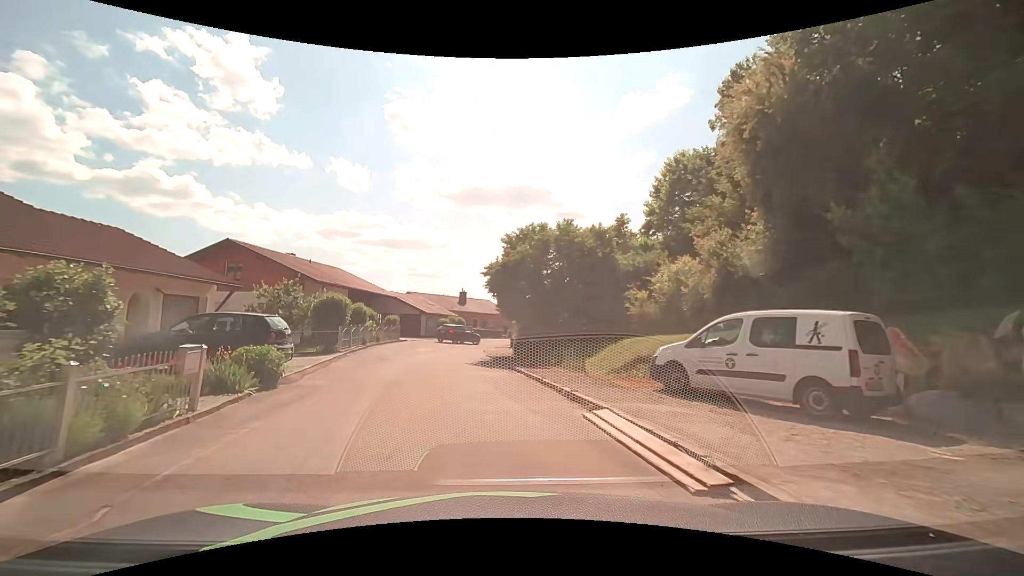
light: Day
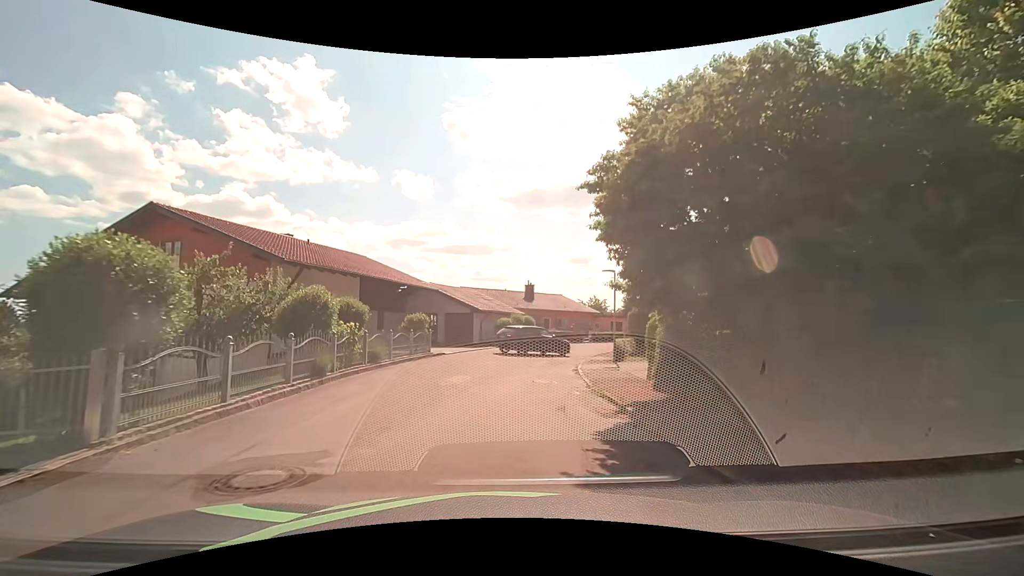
(-1.3, +14.4) m; -8°
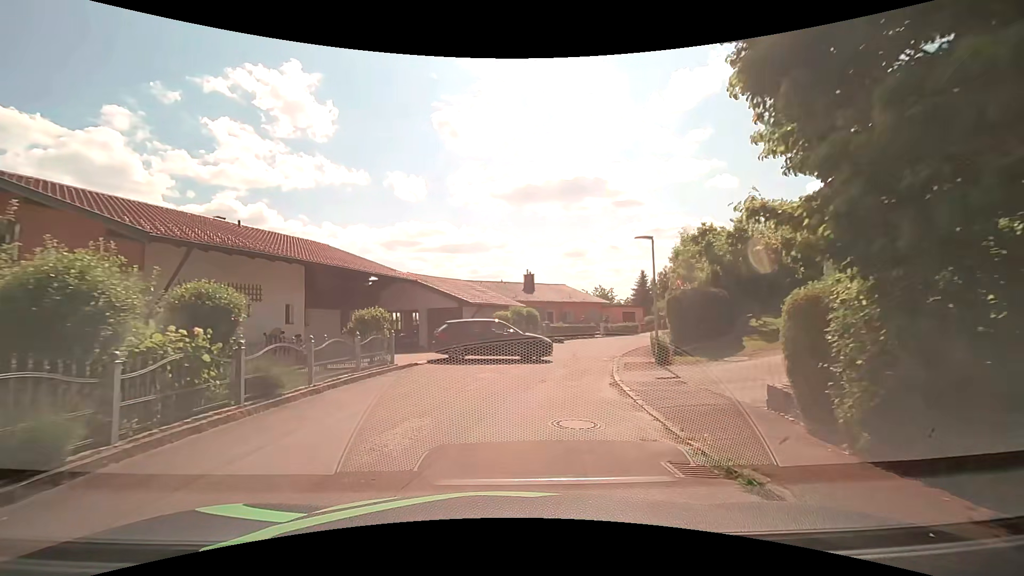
(0.0, +6.6) m; 0°
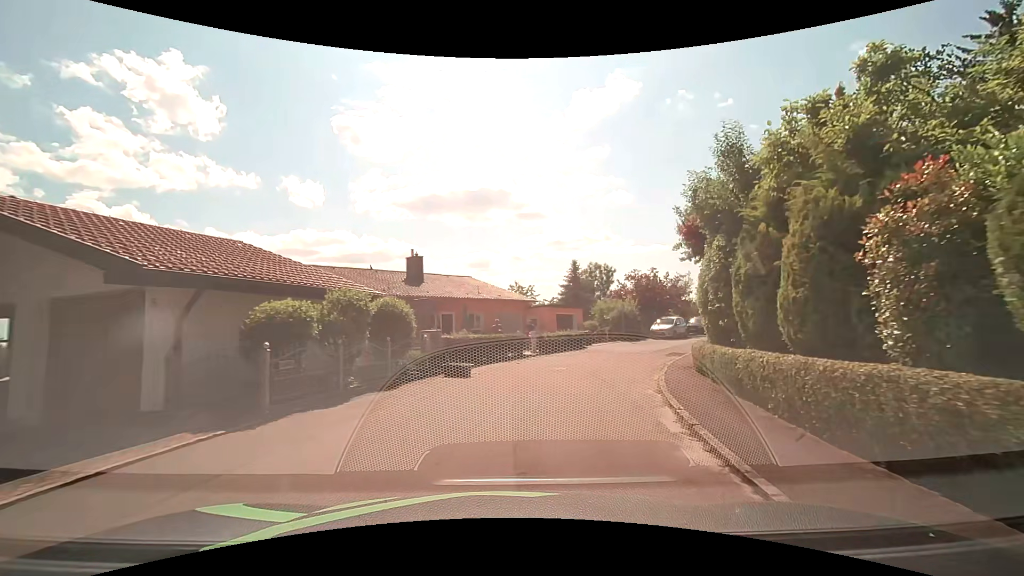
(+1.5, +17.6) m; +11°
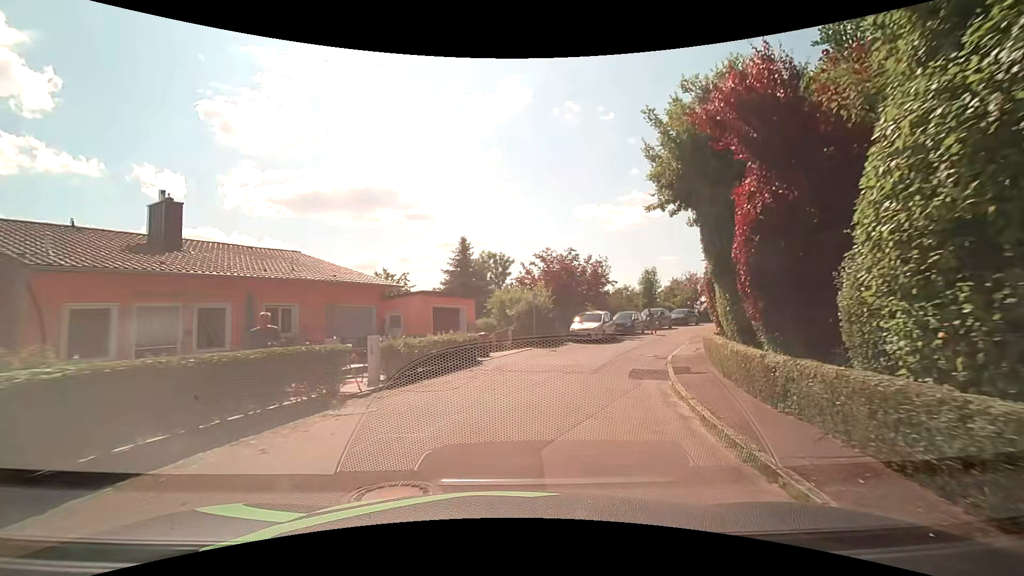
(+1.3, +12.7) m; +13°
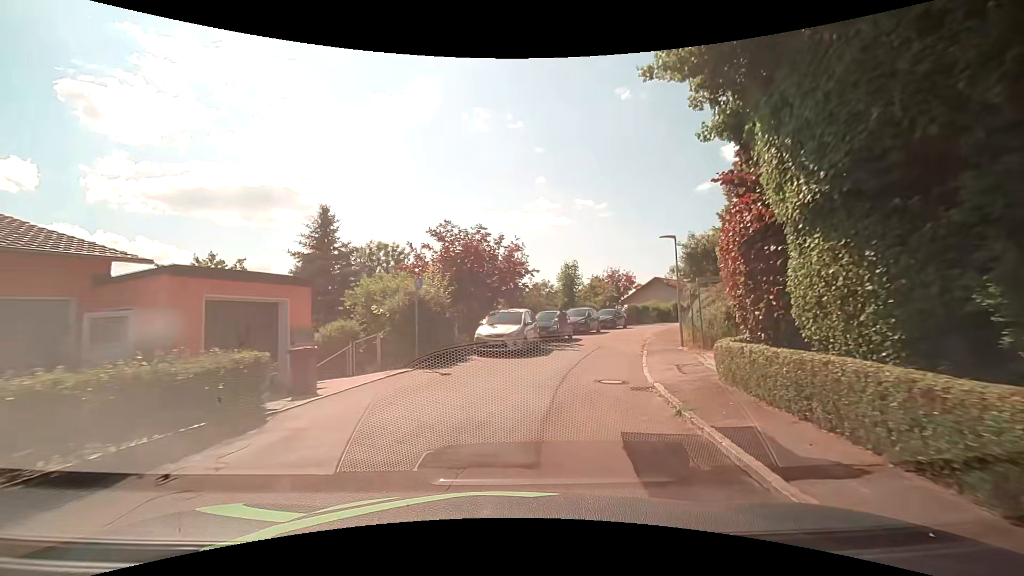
(+0.8, +9.1) m; +10°
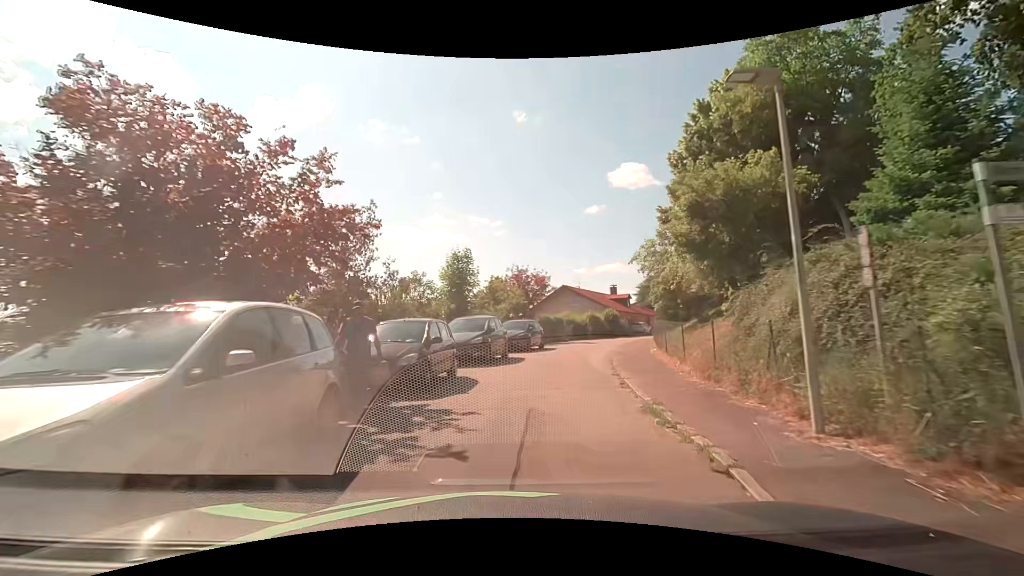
(+1.7, +14.0) m; +12°
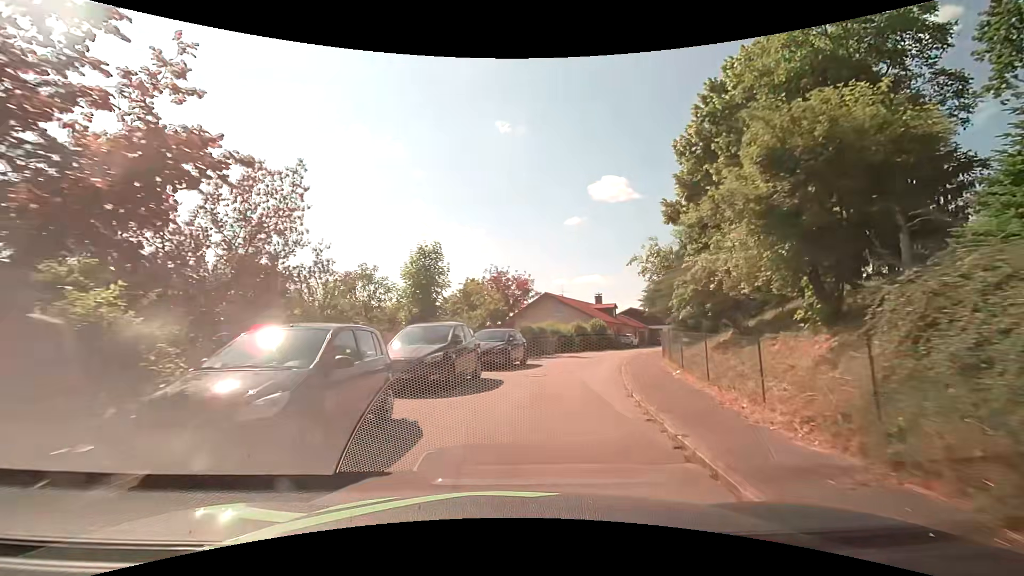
(+0.1, +4.8) m; +2°
(+1, +10) (+2, +20) (+5, +29) (+8, +39) (+13, +48) (+18, +57) (+23, +65) (+30, +73) (+37, +80) (+44, +87) m
